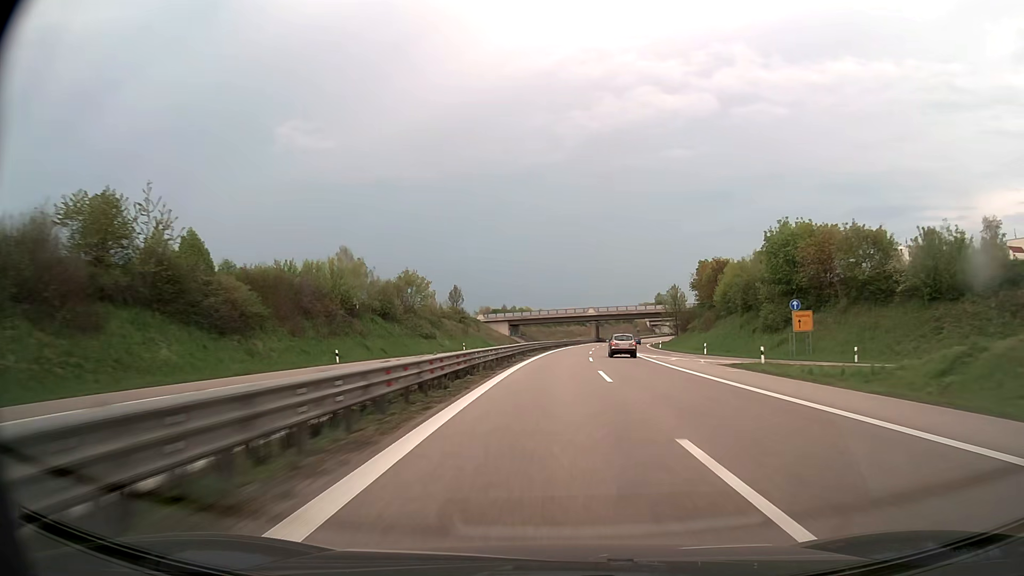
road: trunk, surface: asphalt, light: Day
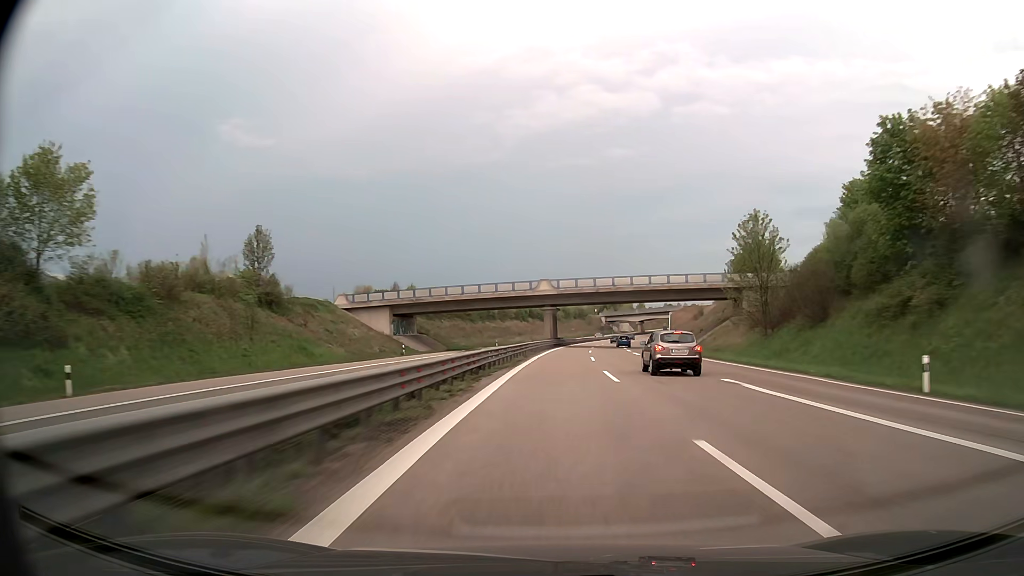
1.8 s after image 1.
(+3.1, +71.5) m; +5°
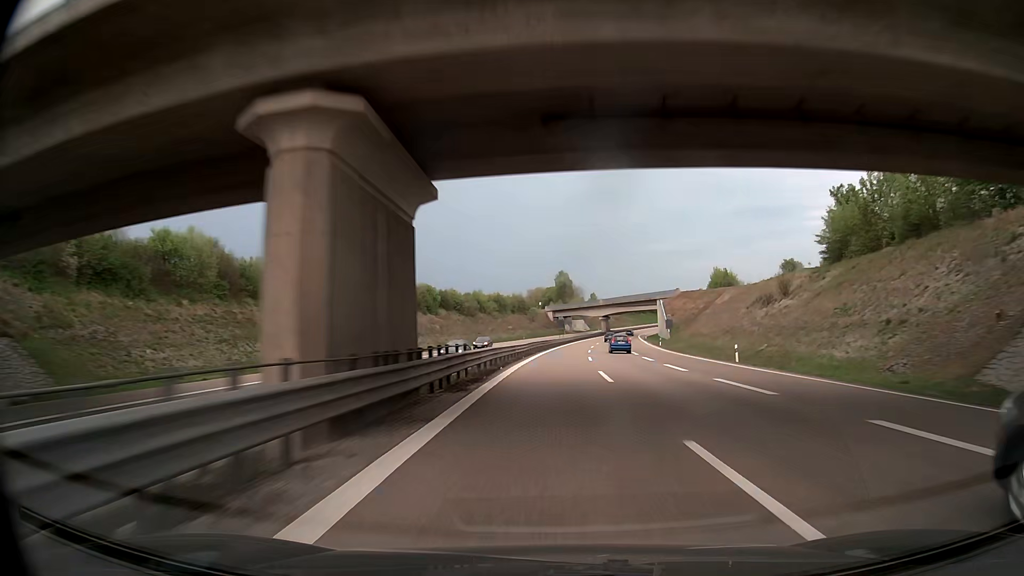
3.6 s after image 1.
(+3.5, +71.5) m; +5°
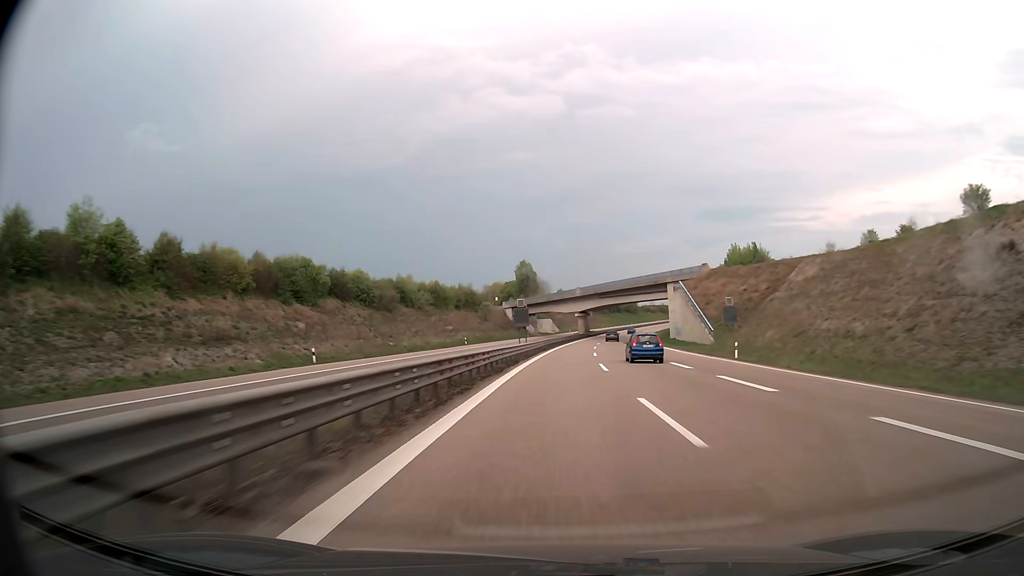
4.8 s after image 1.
(+1.2, +47.7) m; +3°
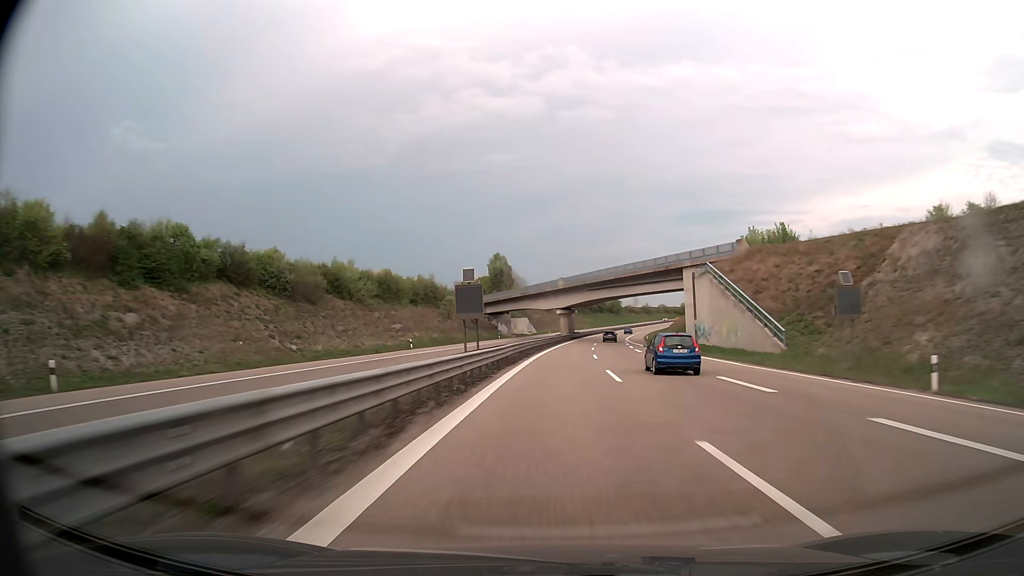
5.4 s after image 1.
(+0.3, +23.9) m; +2°
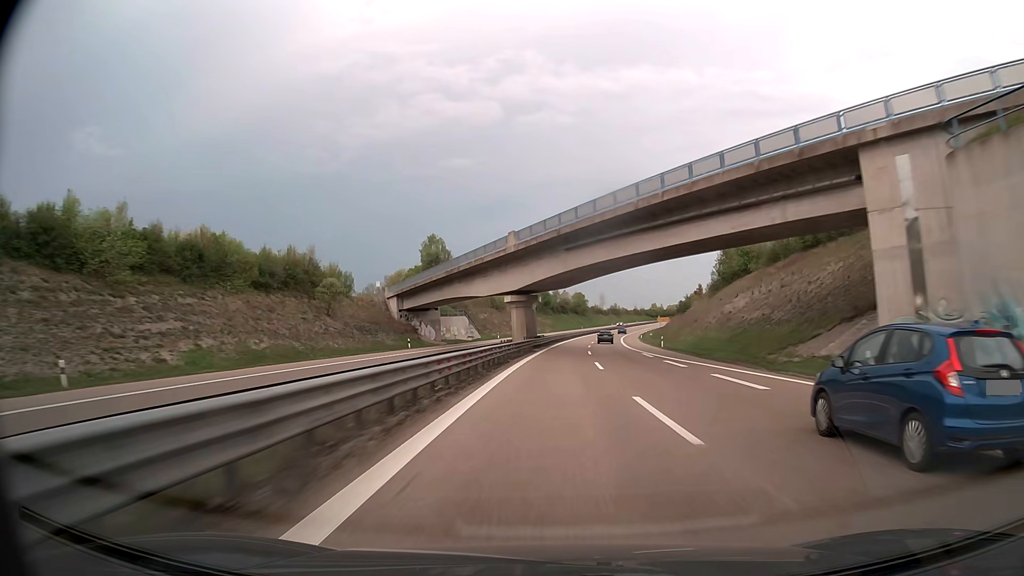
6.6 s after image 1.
(+1.7, +47.6) m; +4°
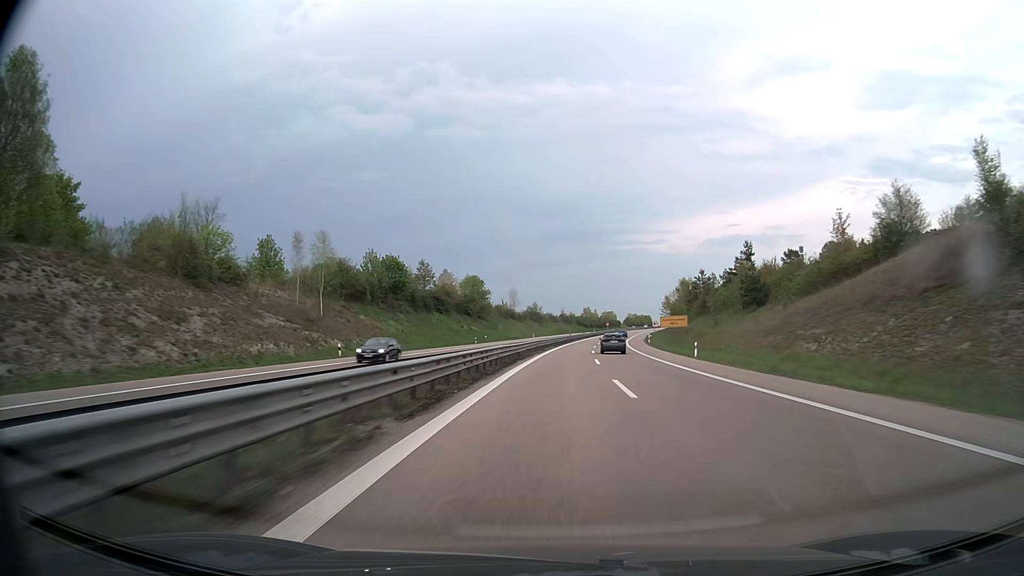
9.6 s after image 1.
(+7.9, +118.5) m; +8°
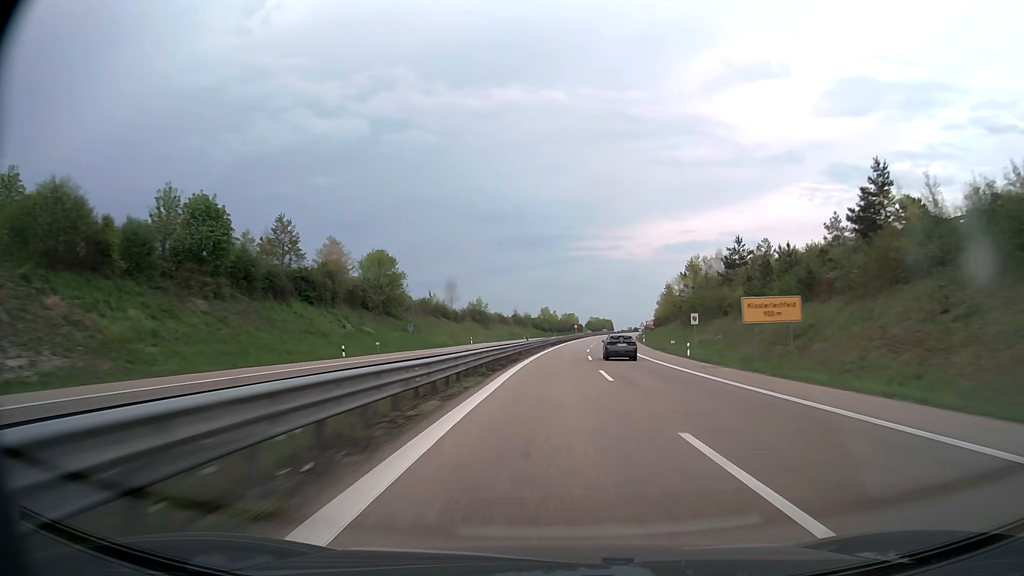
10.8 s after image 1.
(+1.5, +47.4) m; +4°
(0, +10) (0, +20) (+1, +30) (+1, +40) (+2, +50) (+2, +60) (+3, +70) (+4, +80) (+5, +90) (+6, +100) m
